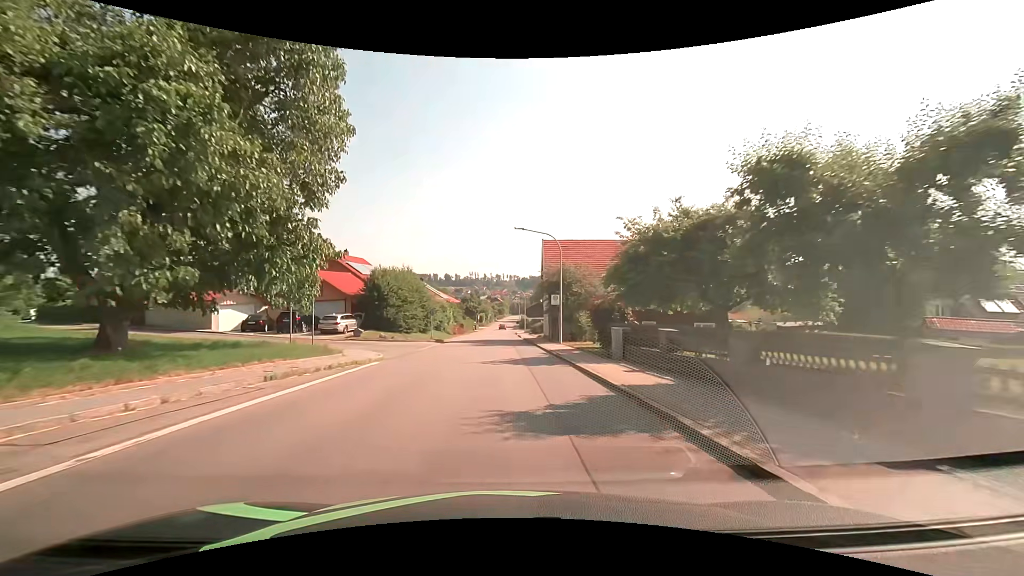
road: tertiary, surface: asphalt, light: Day
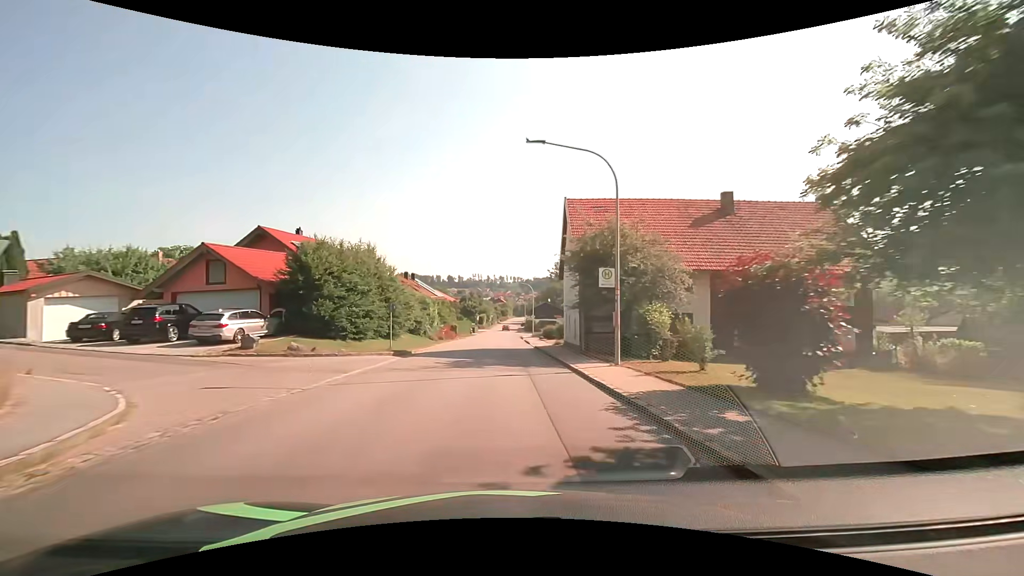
(0.0, +15.3) m; 0°
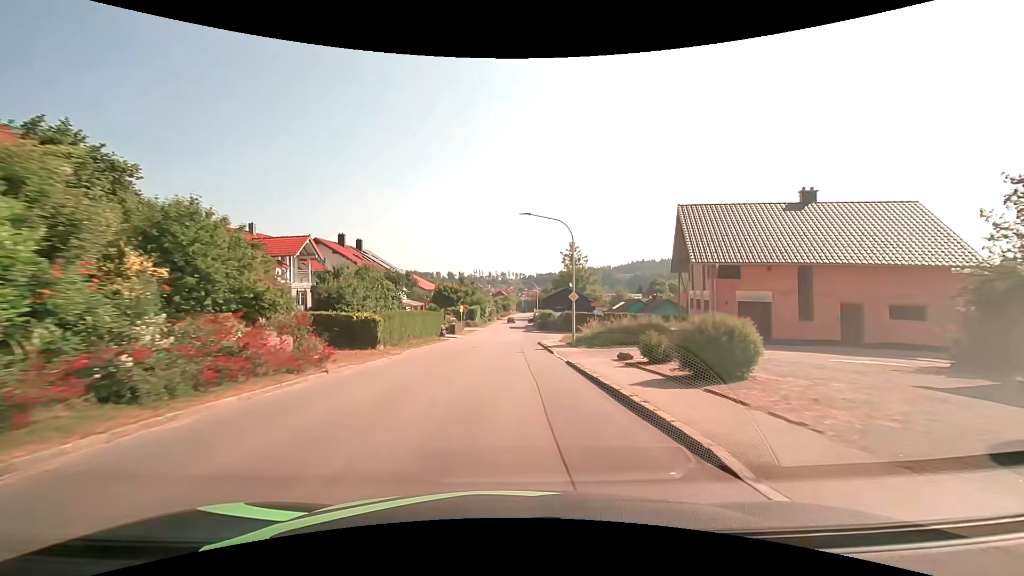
(-0.1, +38.1) m; 0°
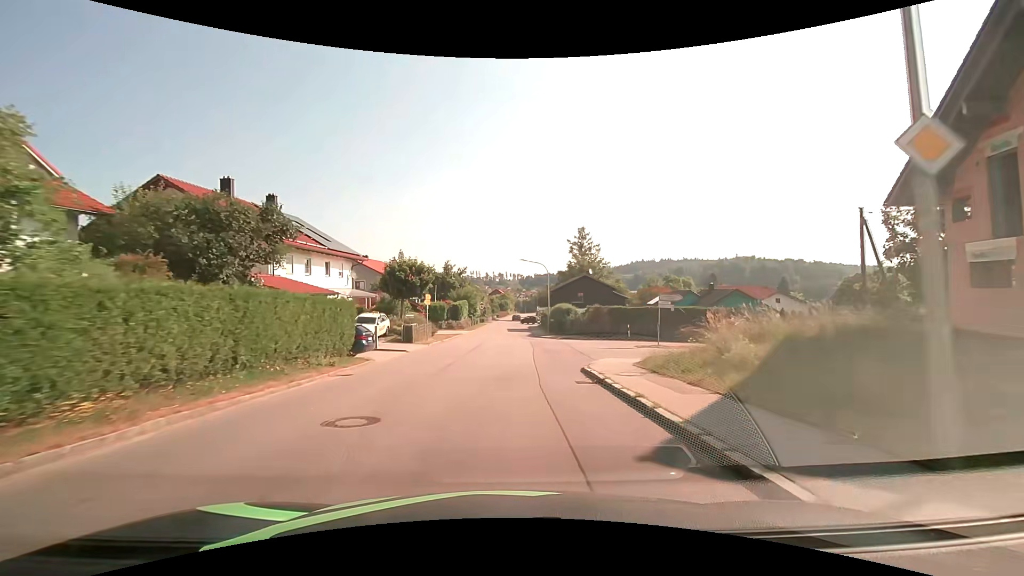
(-0.2, +23.0) m; 0°
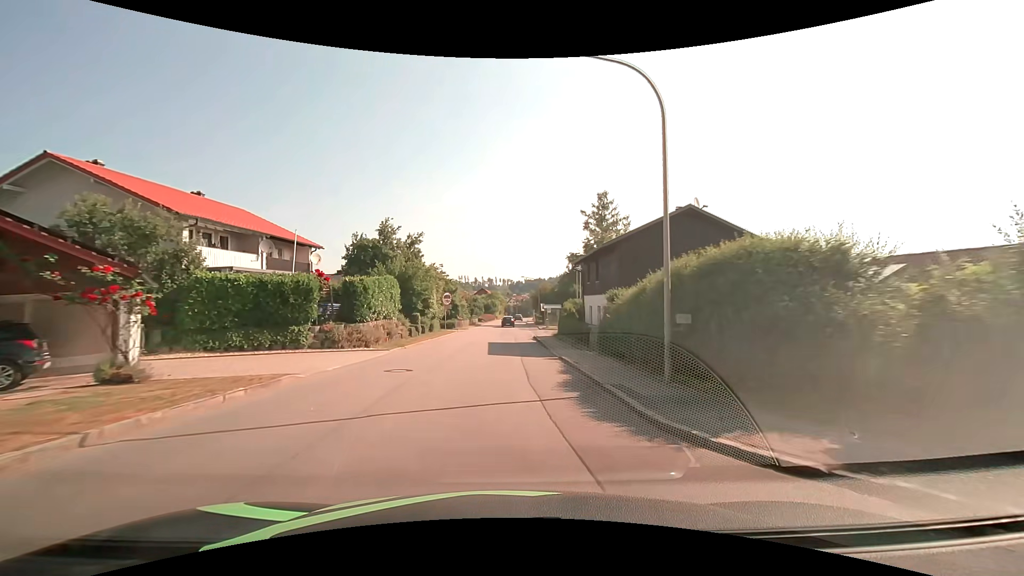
(+0.3, +38.0) m; +1°
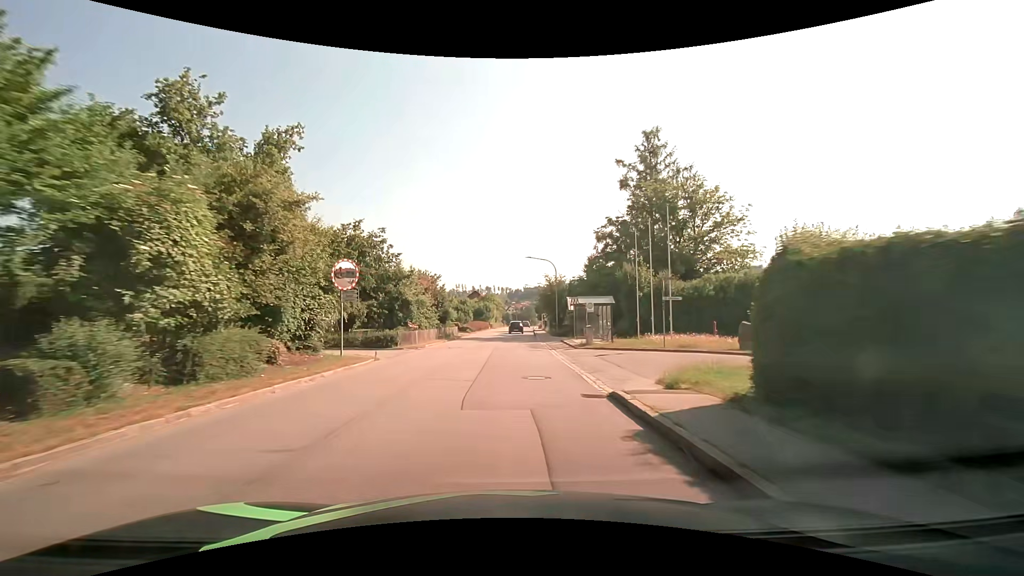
(0.0, +30.4) m; 0°
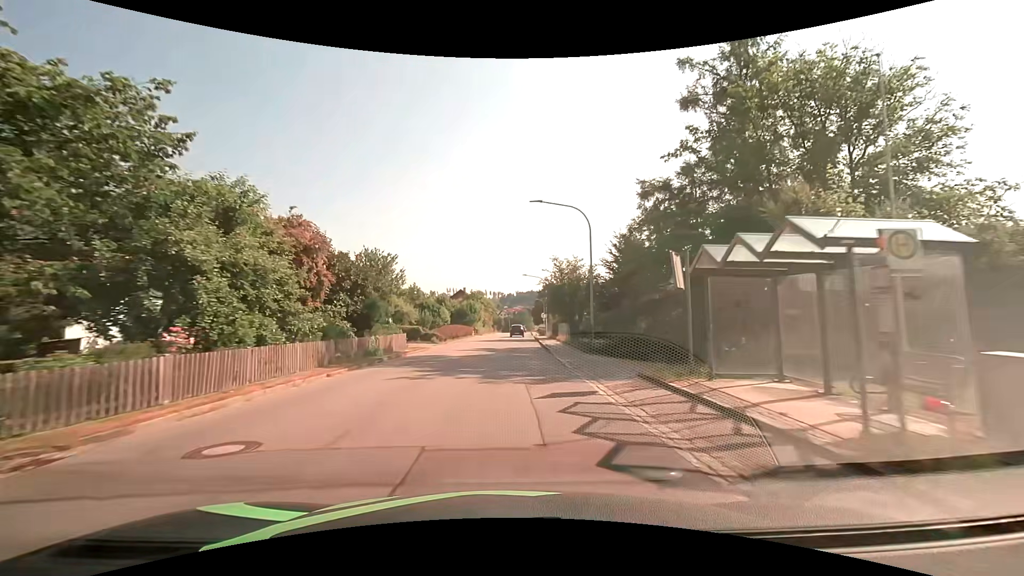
(0.0, +22.8) m; +1°
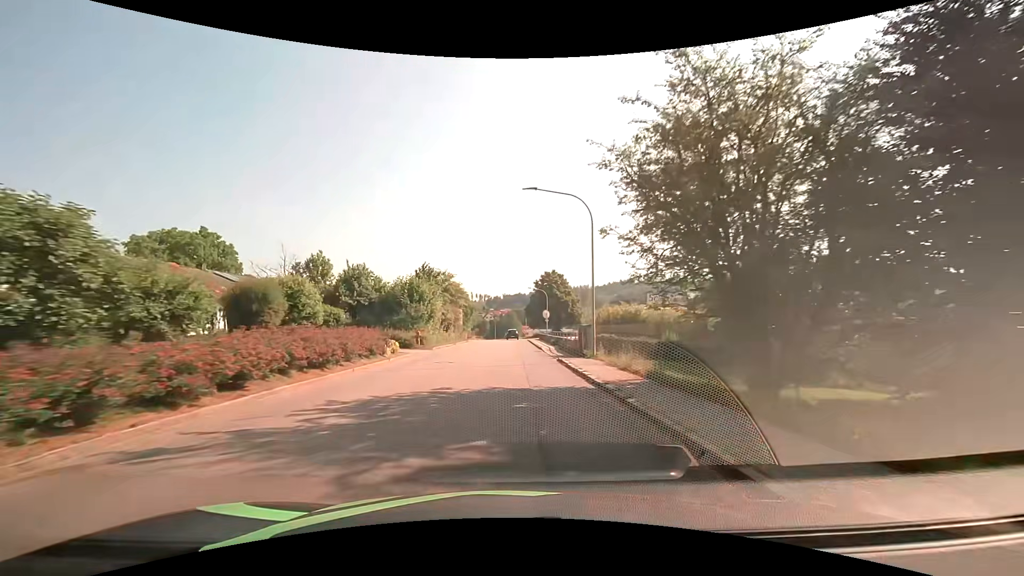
(+0.4, +38.0) m; +2°
(0, +10) (0, +20) (0, +30) (0, +40) (0, +50) (0, +60) (0, +70) (0, +80) (0, +90) (0, +100) m
